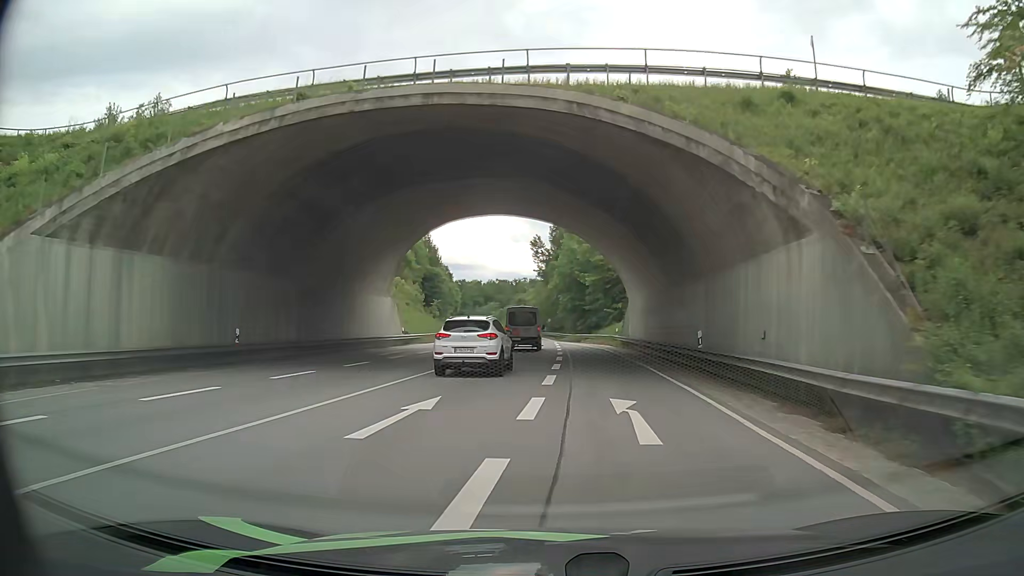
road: primary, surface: asphalt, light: Day
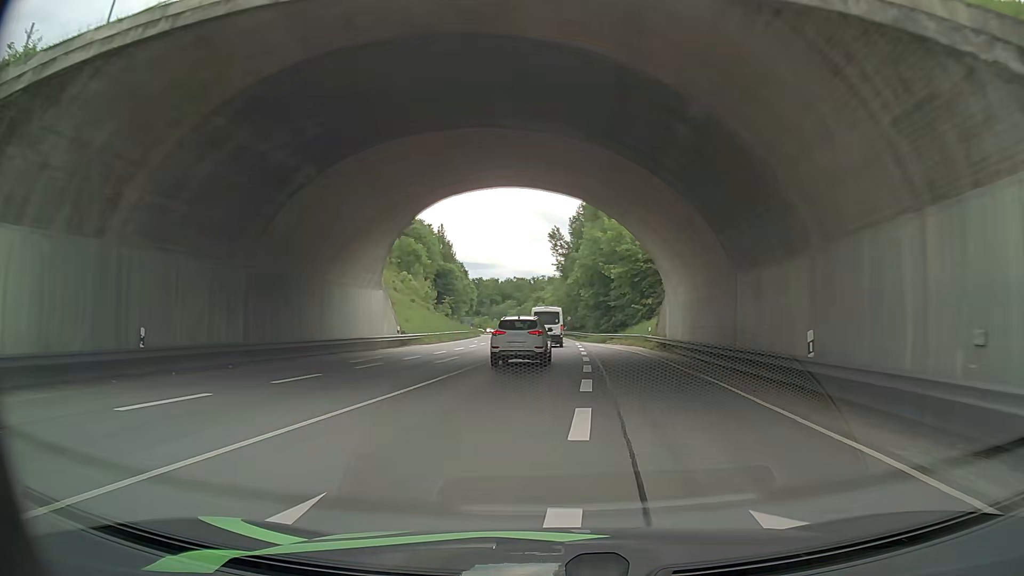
(-0.1, +8.1) m; -2°
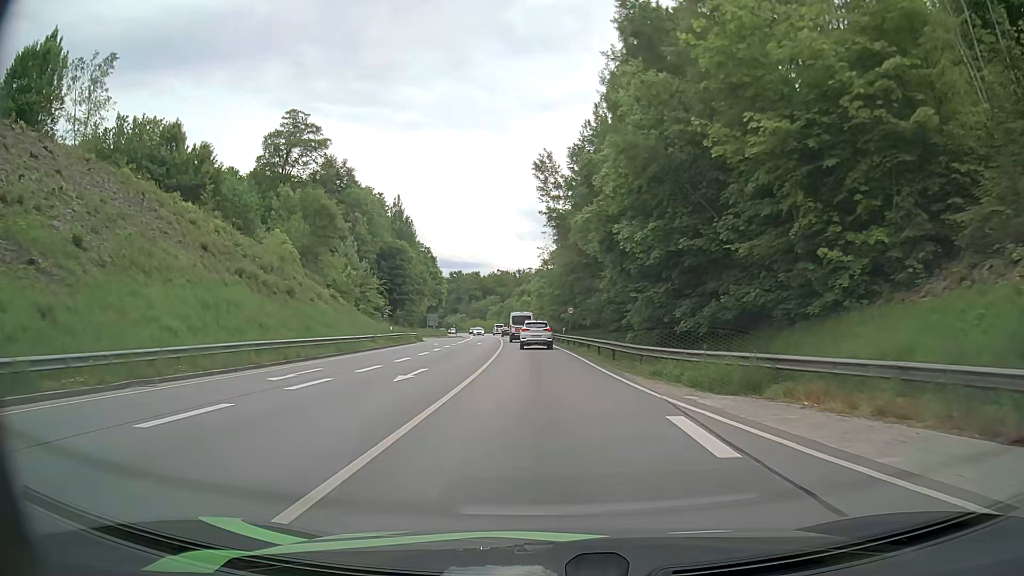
(-0.6, +43.5) m; +1°
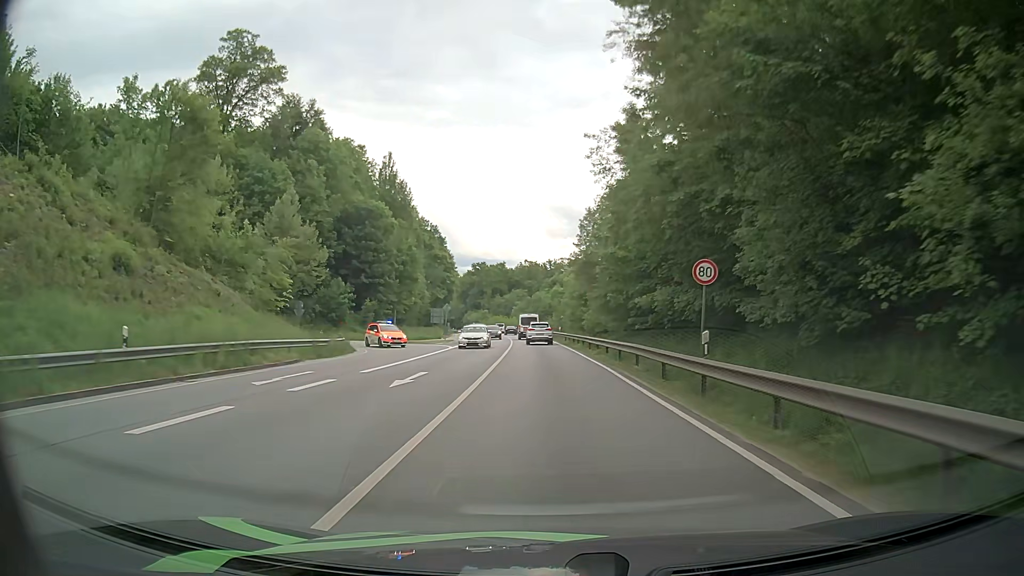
(-1.0, +37.2) m; -3°
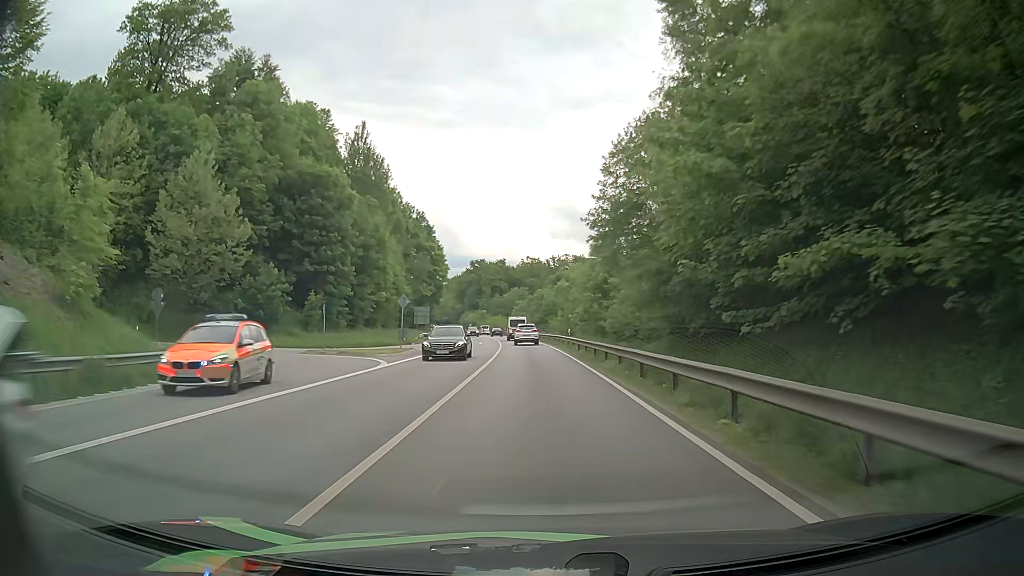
(+0.1, +19.4) m; 0°
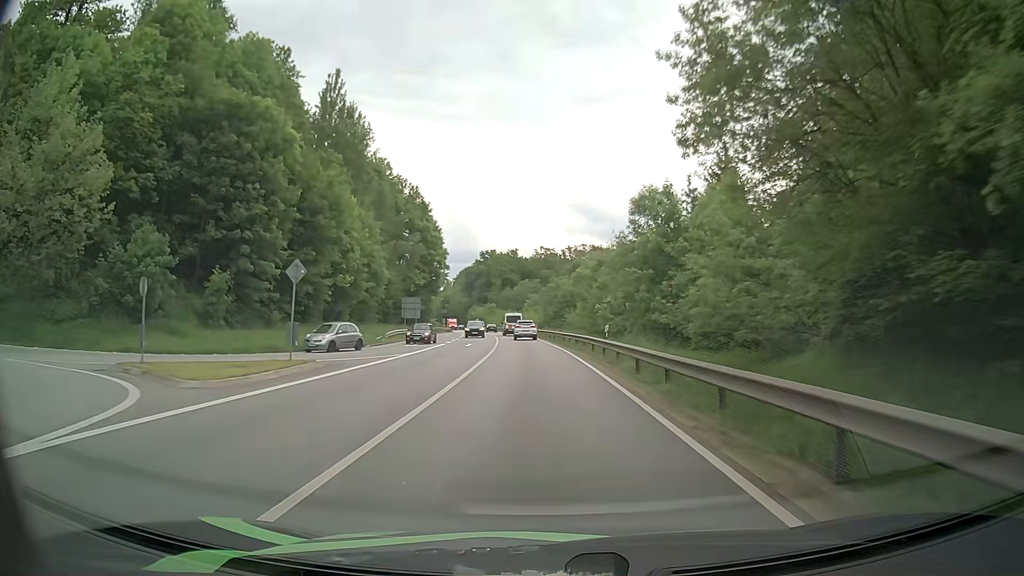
(0.0, +19.8) m; -1°
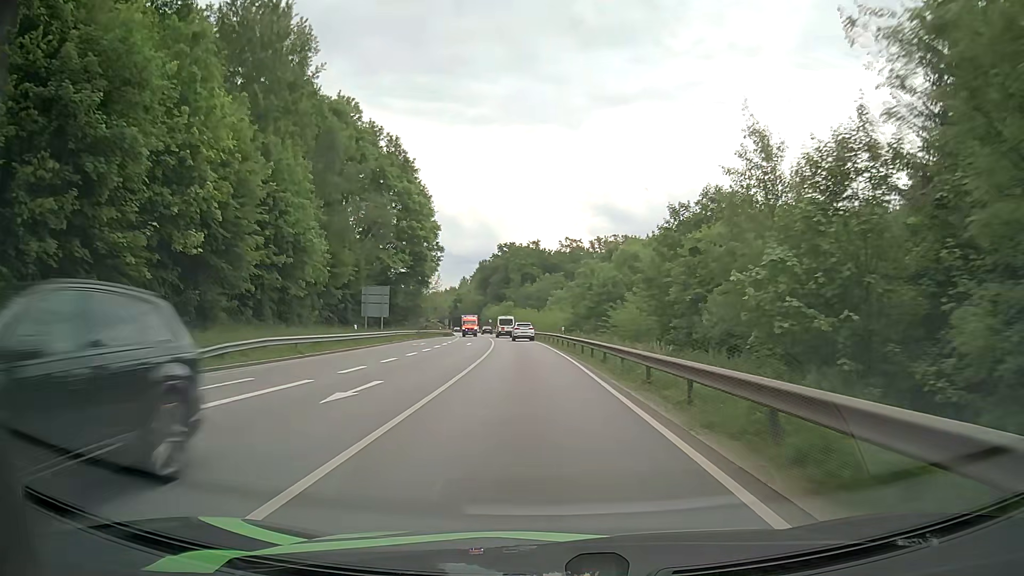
(-0.5, +30.6) m; -2°
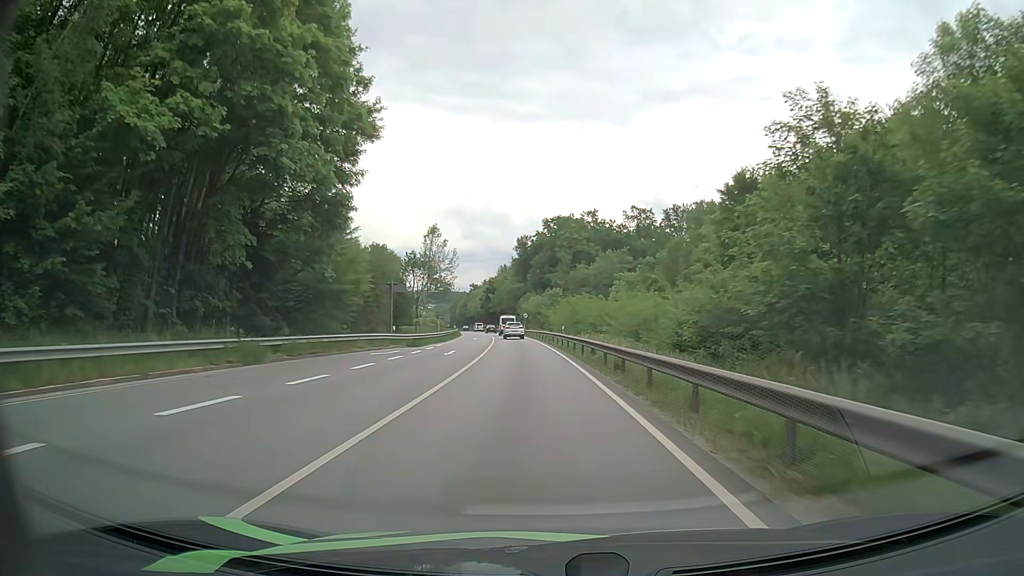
(-2.0, +53.0) m; -4°
(0, +10) (0, +20) (-1, +30) (-1, +40) (-2, +50) (-2, +60) (-3, +70) (-4, +80) (-5, +90) (-7, +100) m
